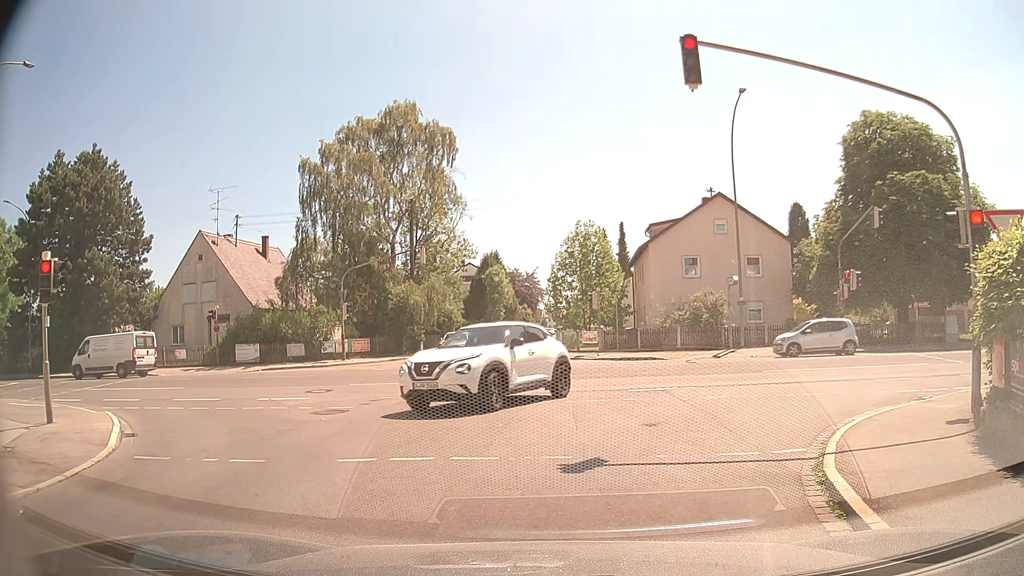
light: Day
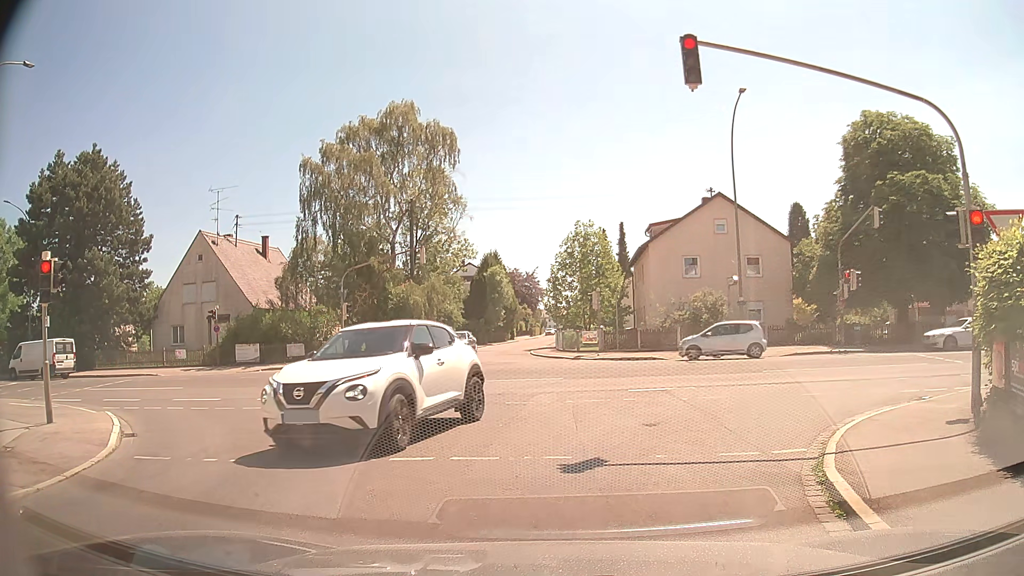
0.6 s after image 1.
(0.0, 0.0) m; 0°
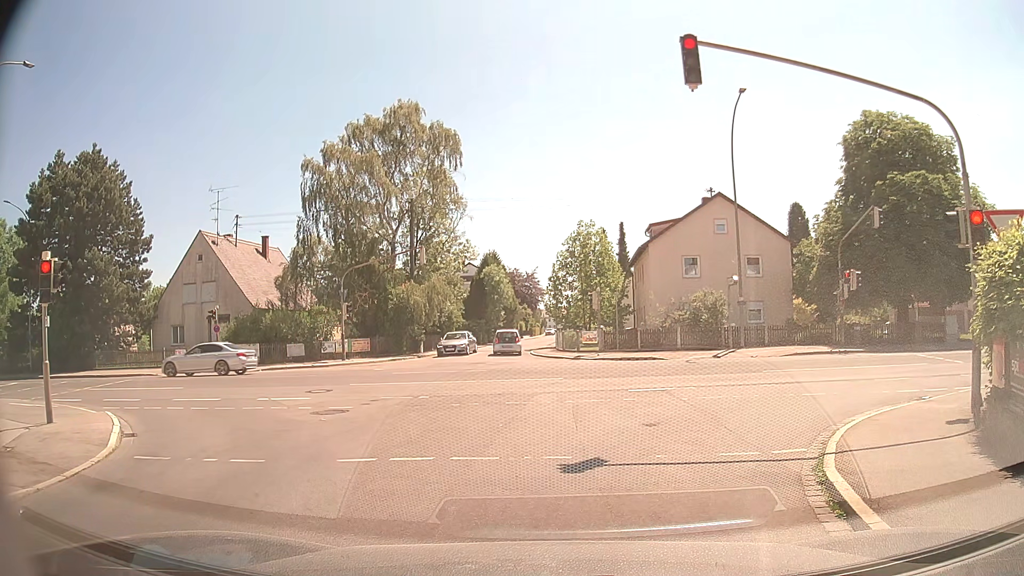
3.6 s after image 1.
(0.0, 0.0) m; 0°
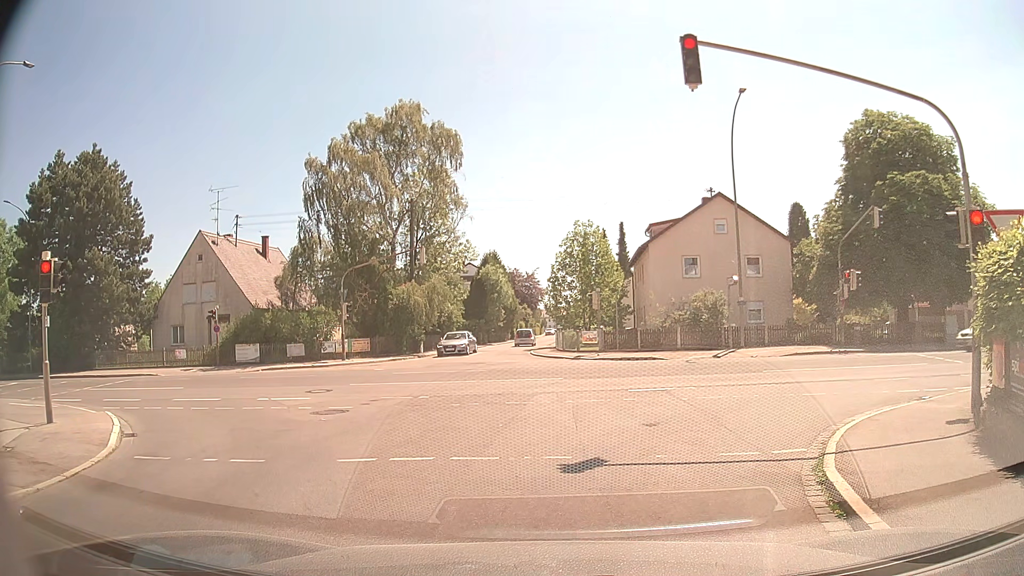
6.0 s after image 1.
(0.0, 0.0) m; 0°
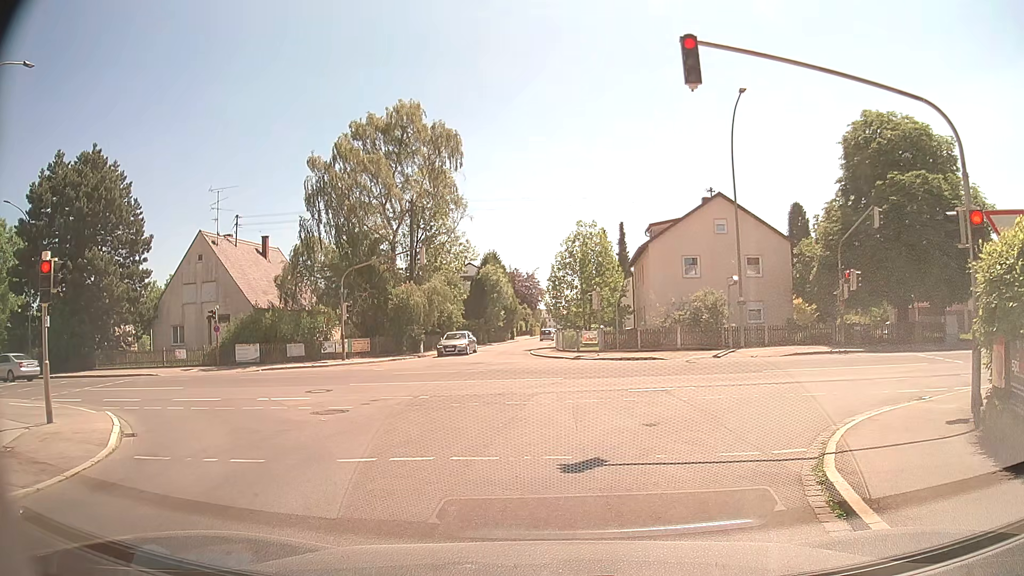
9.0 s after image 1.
(0.0, 0.0) m; 0°
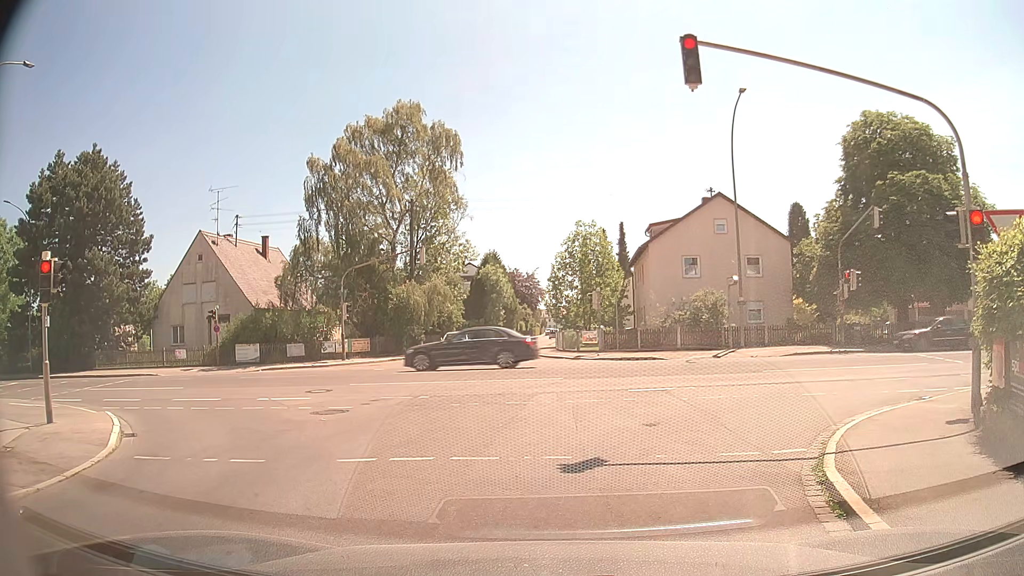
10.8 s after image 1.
(0.0, 0.0) m; 0°
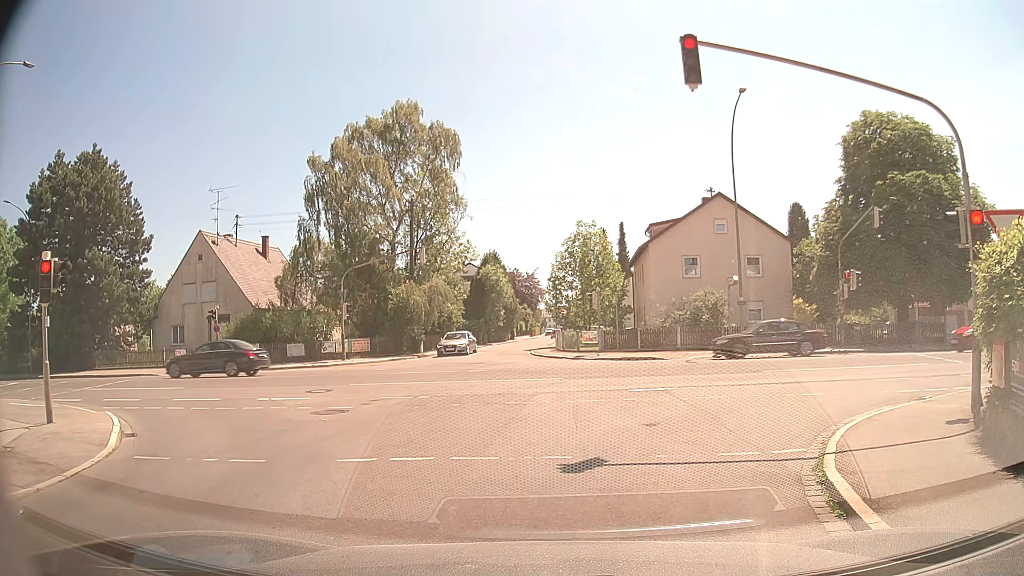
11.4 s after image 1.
(0.0, 0.0) m; 0°
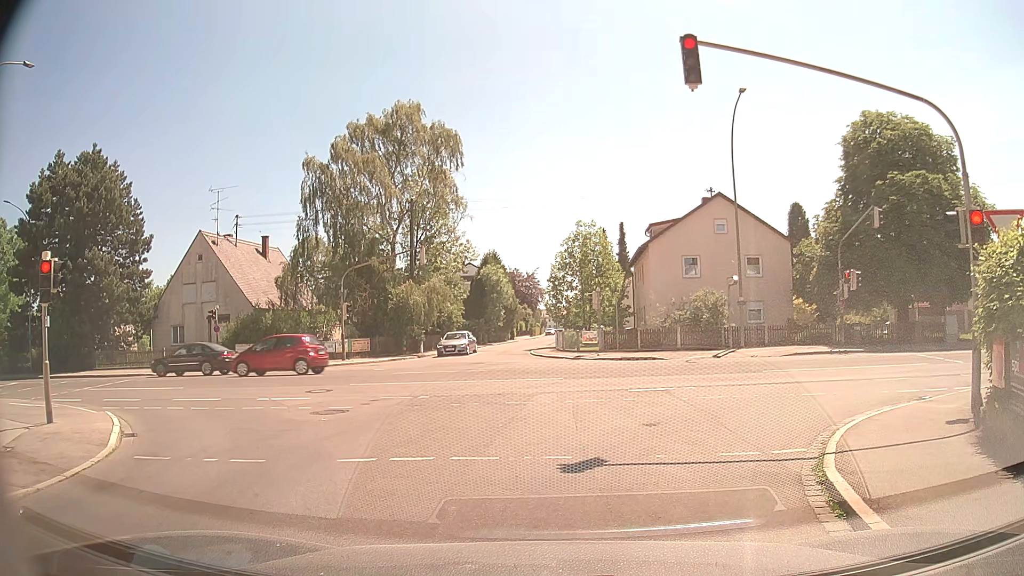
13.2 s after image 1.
(0.0, 0.0) m; 0°
